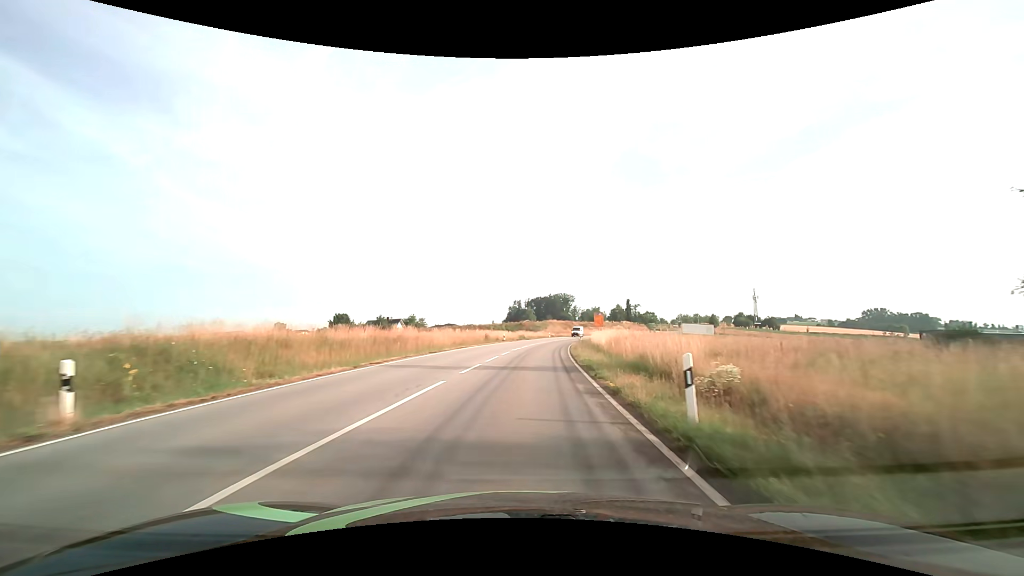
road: secondary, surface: asphalt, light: Day
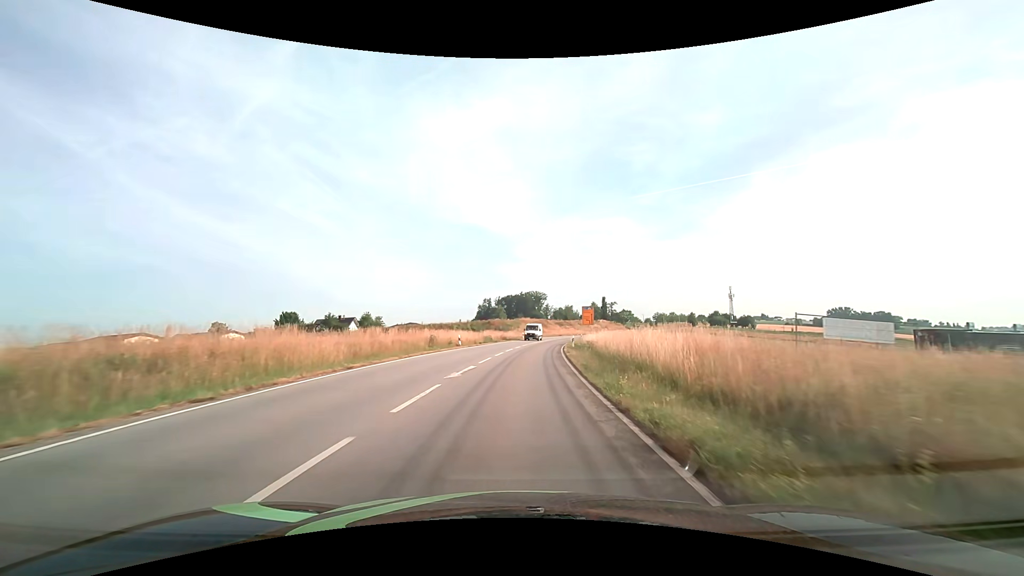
(+0.6, +19.0) m; +3°
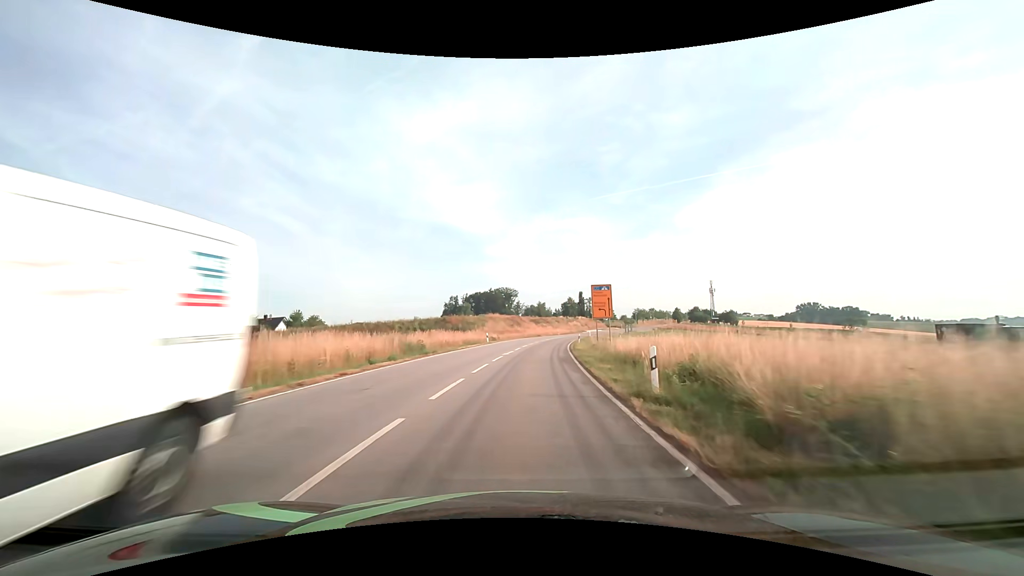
(+0.8, +28.6) m; +3°
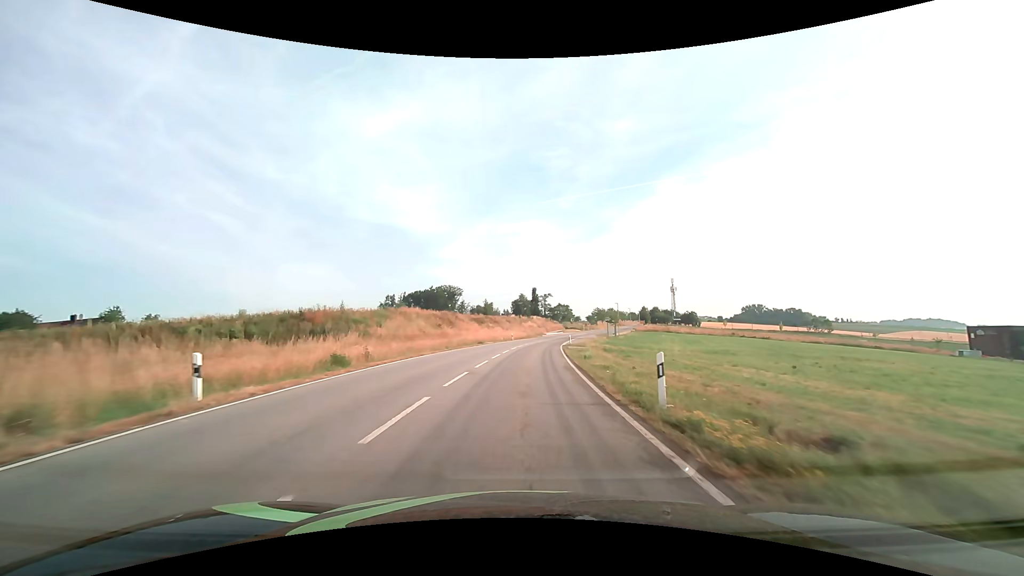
(+2.0, +39.4) m; +6°
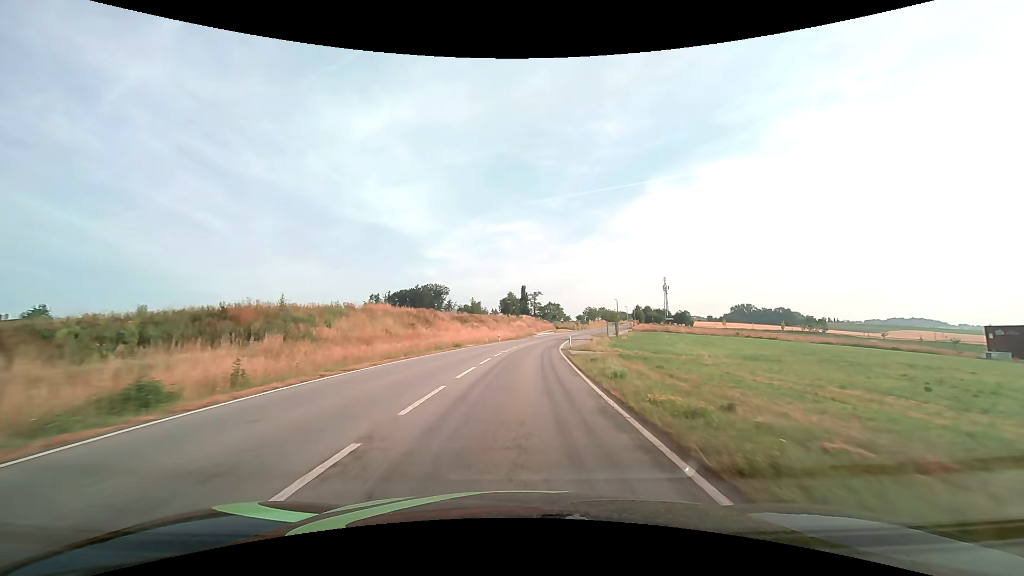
(+0.1, +10.2) m; +1°
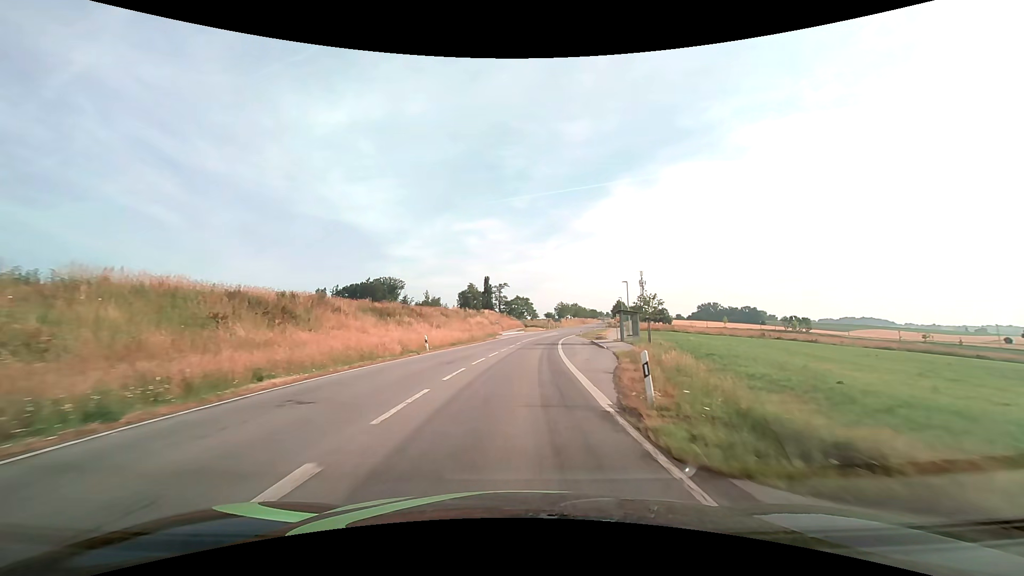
(+1.0, +31.1) m; +4°
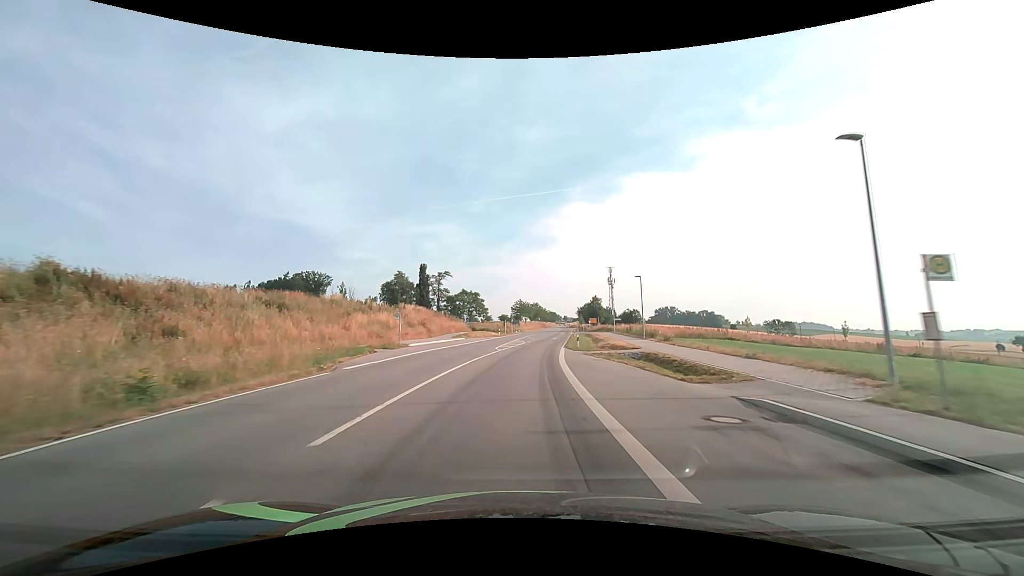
(+2.1, +43.1) m; +5°
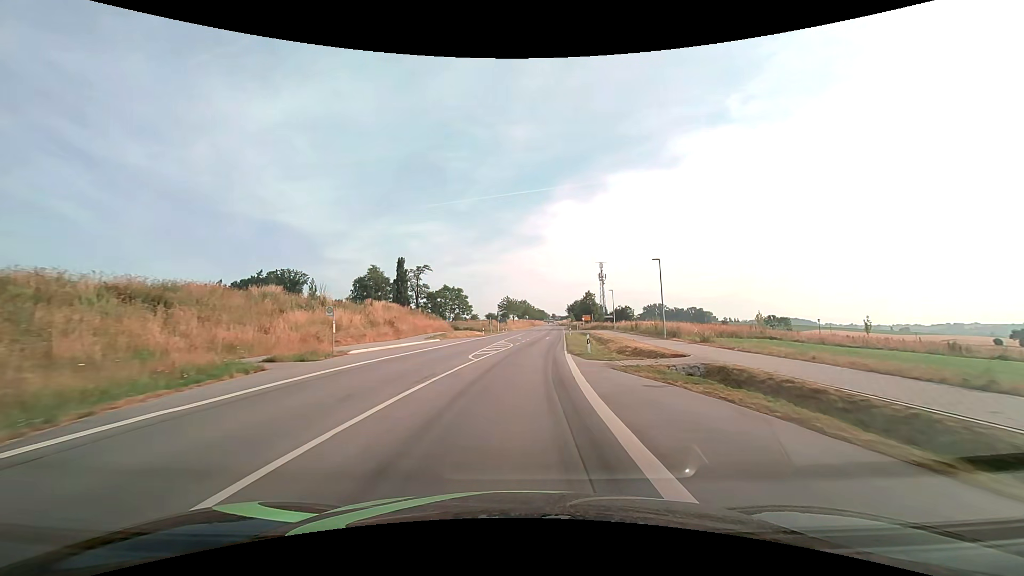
(+0.2, +11.0) m; +1°
(0, +10) (+1, +20) (+1, +30) (+2, +40) (+3, +50) (+4, +60) (+5, +70) (+6, +80) (+7, +90) (+8, +100) m
